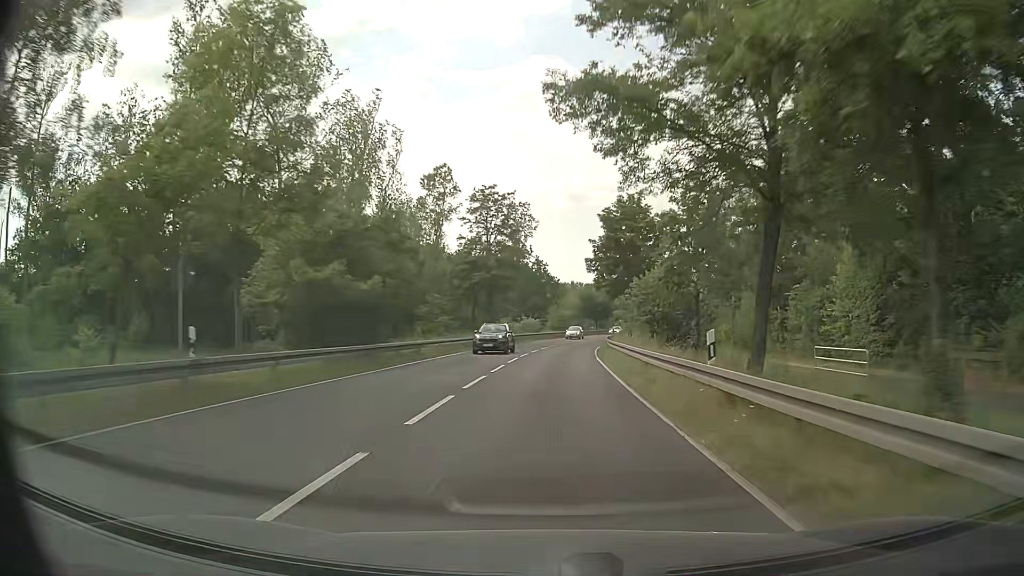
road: primary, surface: asphalt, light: Day
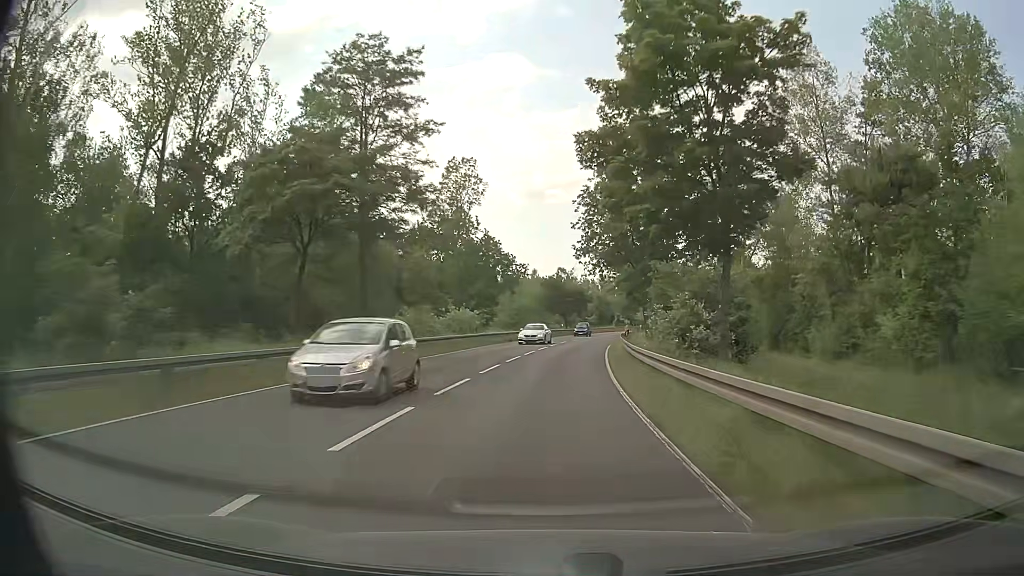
(+0.9, +32.1) m; +3°
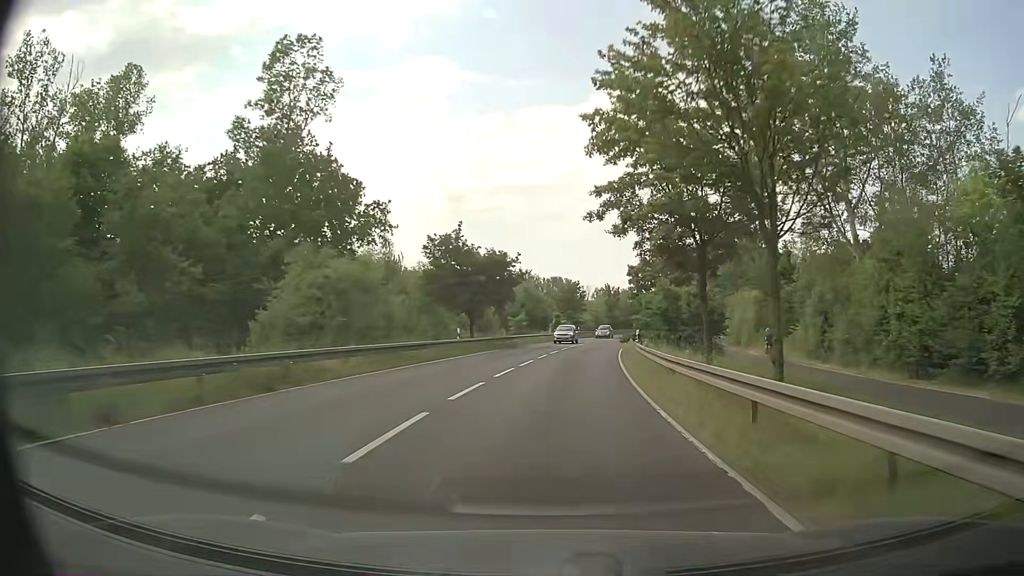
(+2.2, +42.5) m; +6°
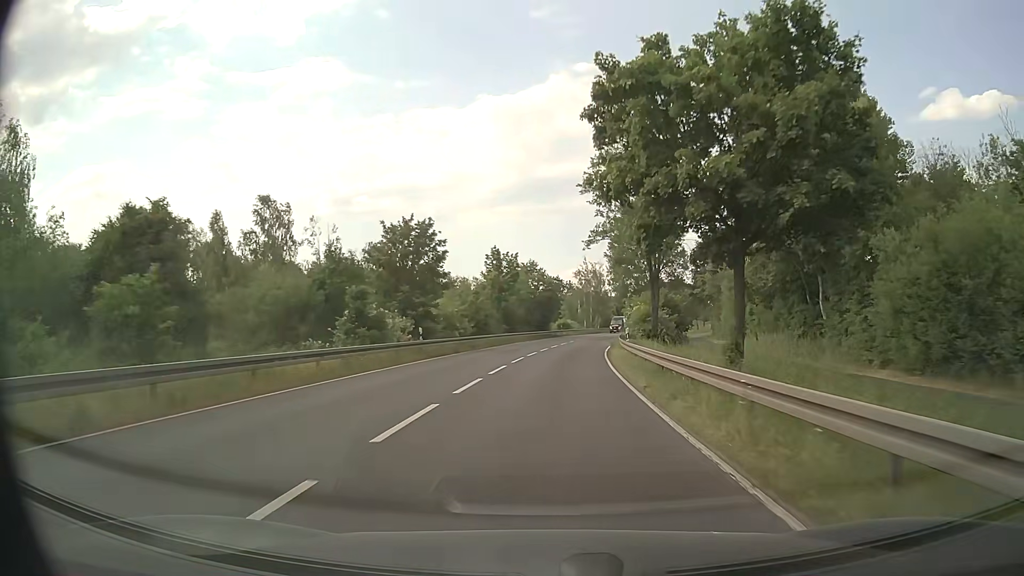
(+4.6, +52.5) m; +10°
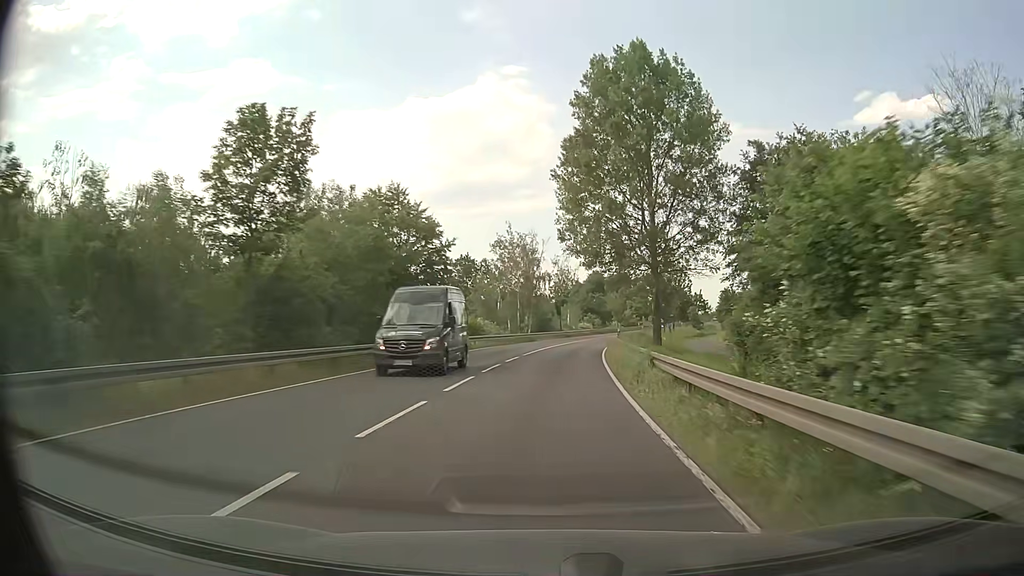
(+2.5, +41.8) m; +6°
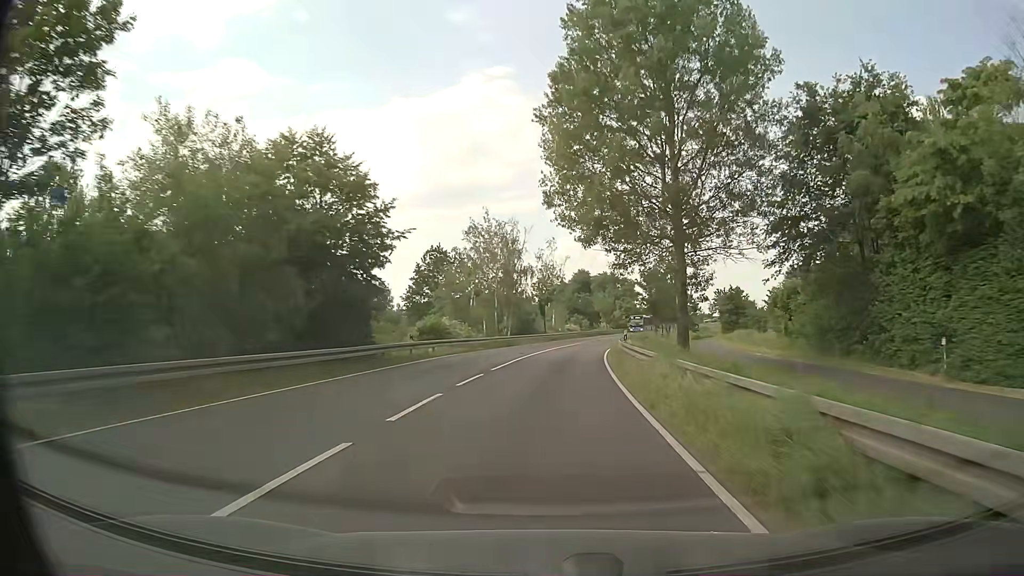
(+0.2, +10.4) m; +2°
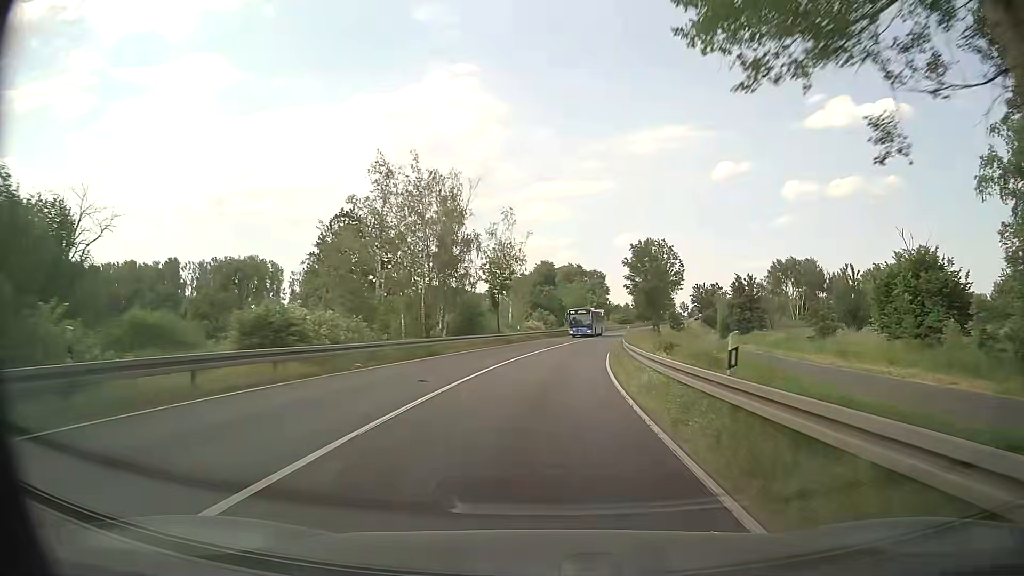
(+0.6, +20.8) m; +3°
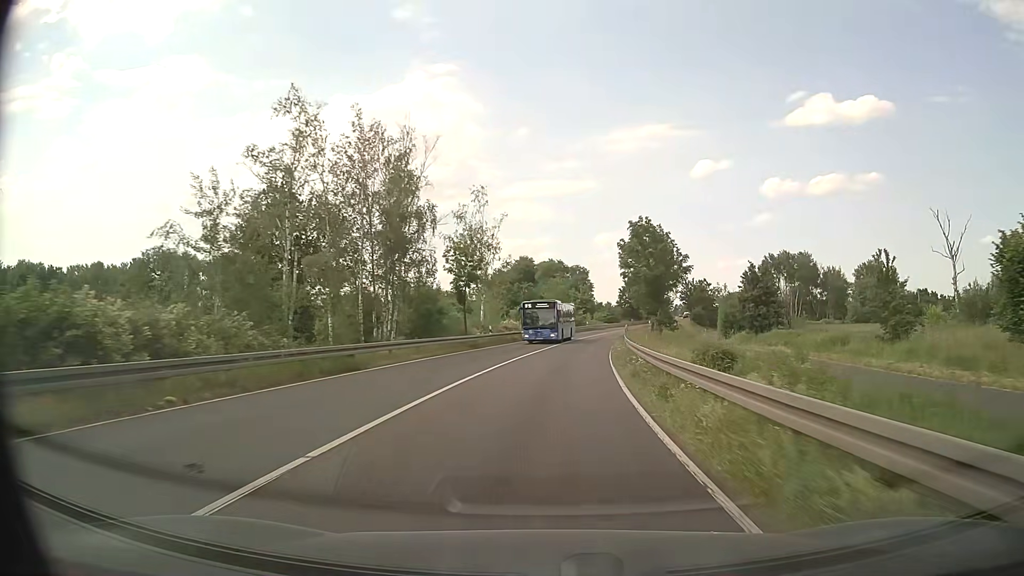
(+0.1, +10.4) m; +2°
(0, +10) (0, +20) (+1, +30) (+2, +40) (+3, +50) (+5, +60) (+6, +70) (+8, +79) (+10, +89) (+13, +99) m
